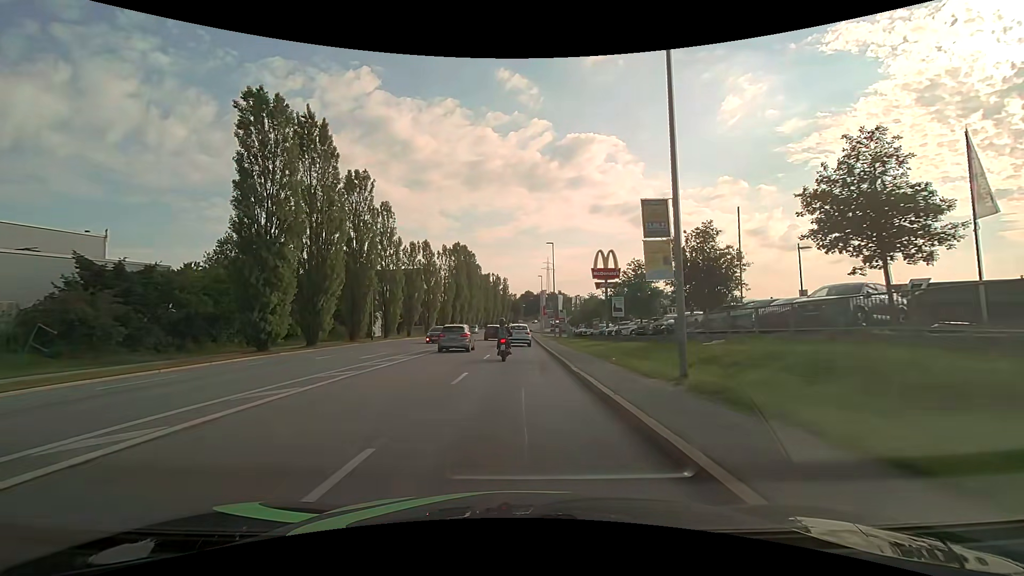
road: tertiary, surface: asphalt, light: Day
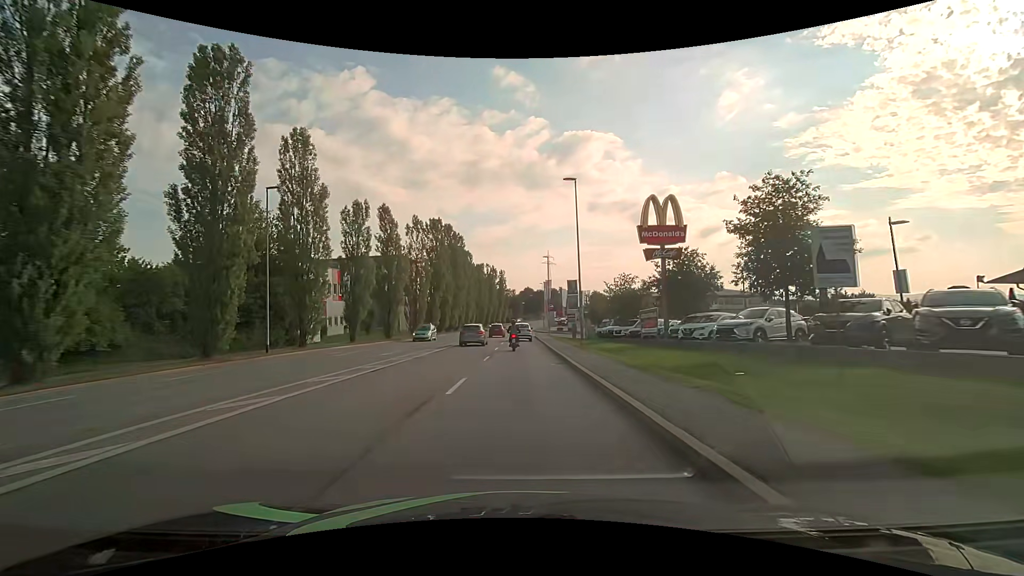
(0.0, +22.1) m; 0°
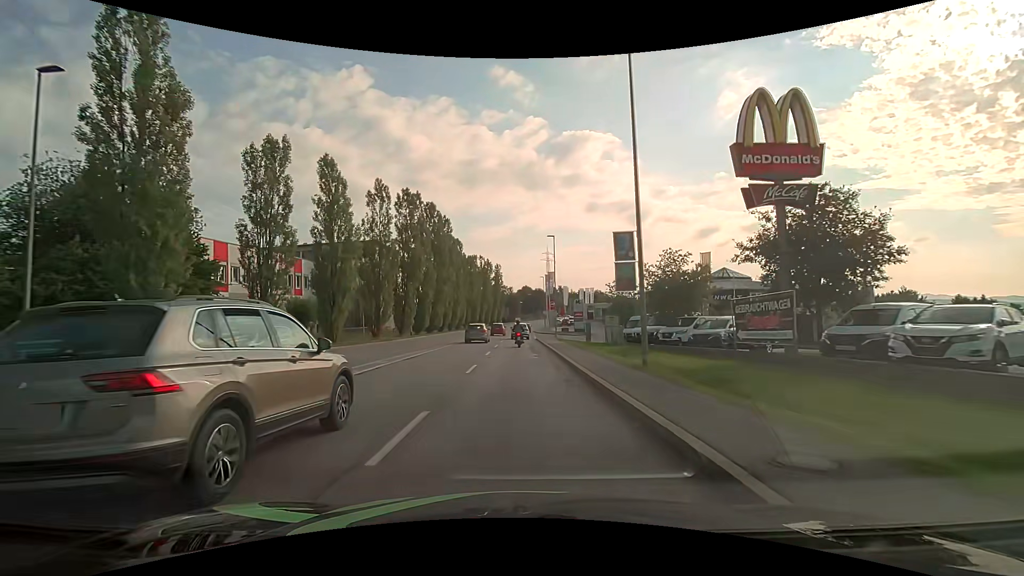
(+0.1, +15.1) m; 0°
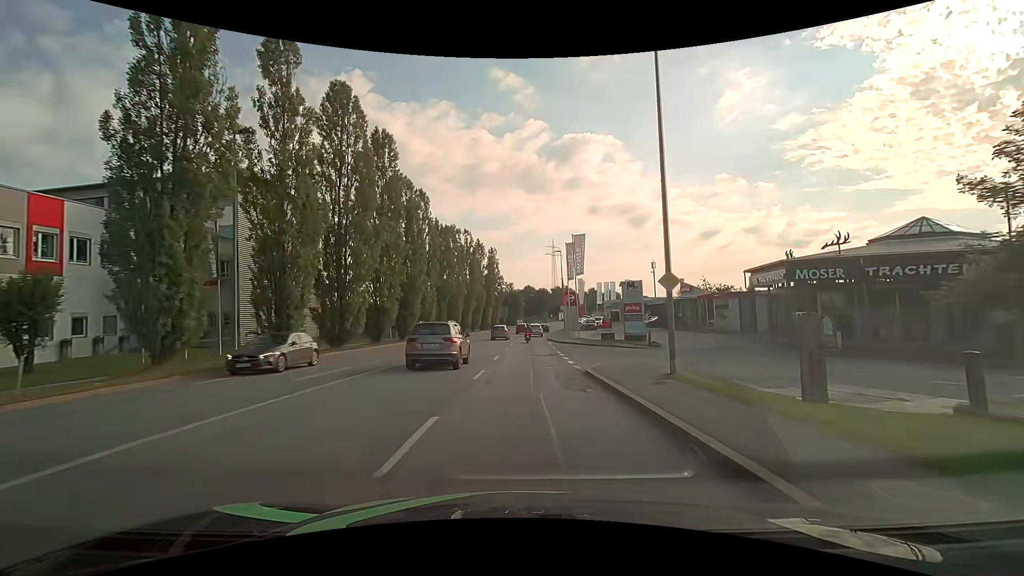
(-0.1, +36.8) m; 0°
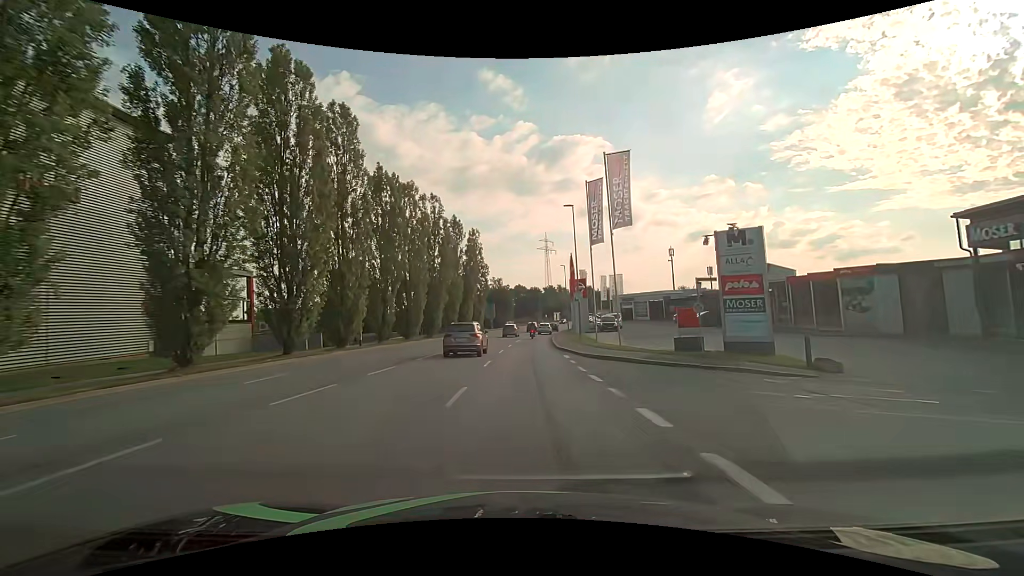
(+0.2, +23.1) m; +1°
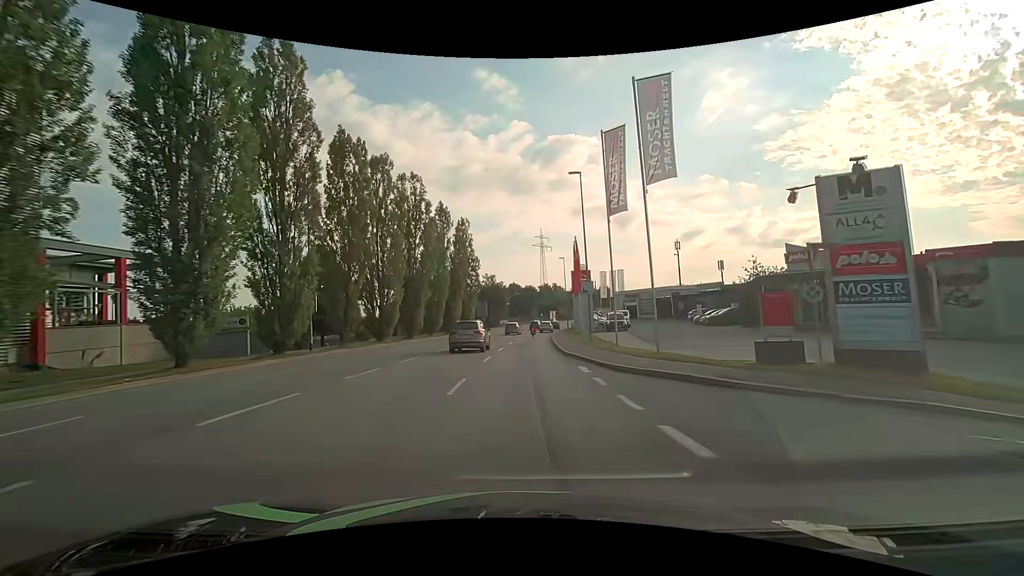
(0.0, +7.9) m; 0°
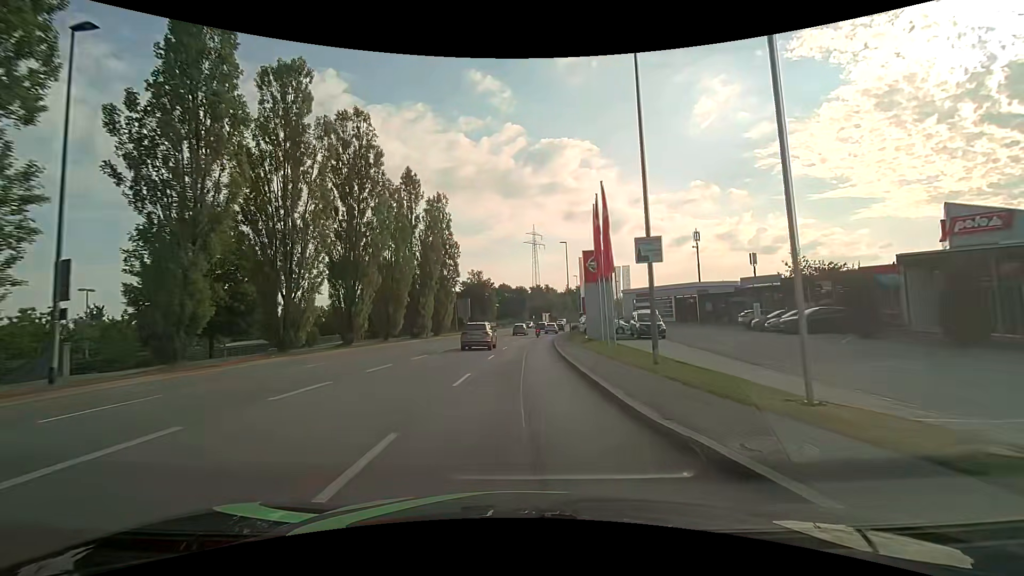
(+0.2, +15.5) m; +2°
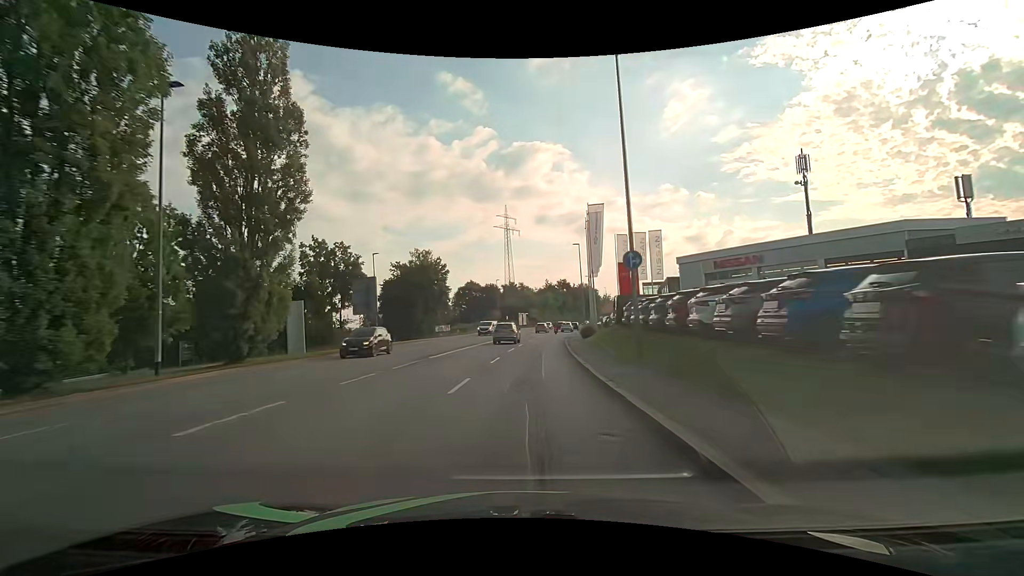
(+0.6, +38.7) m; +2°
(0, +10) (+1, +20) (+1, +30) (+2, +40) (+3, +50) (+5, +60) (+6, +70) (+8, +80) (+10, +89) (+12, +99) m
